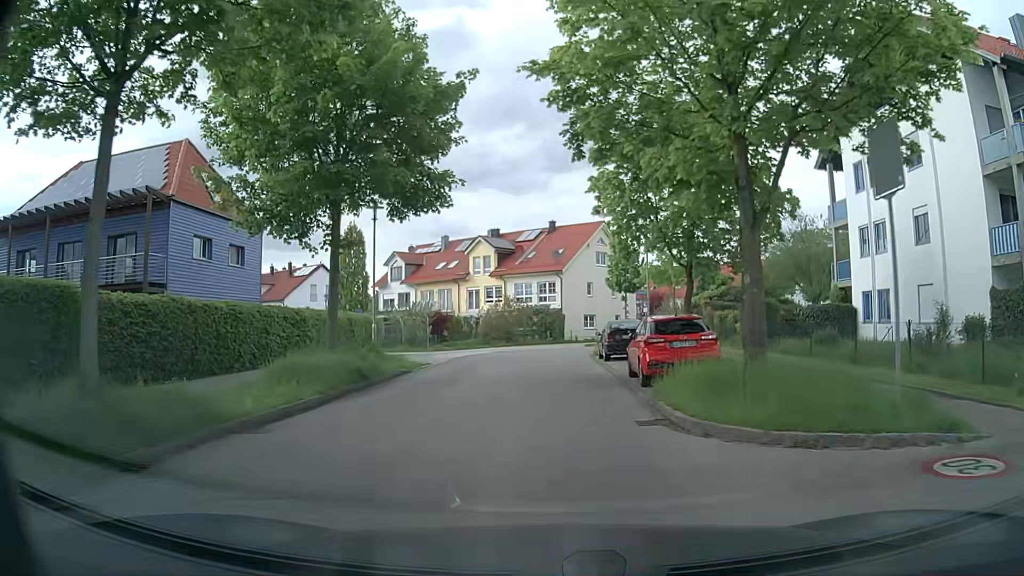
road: residential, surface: asphalt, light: Day
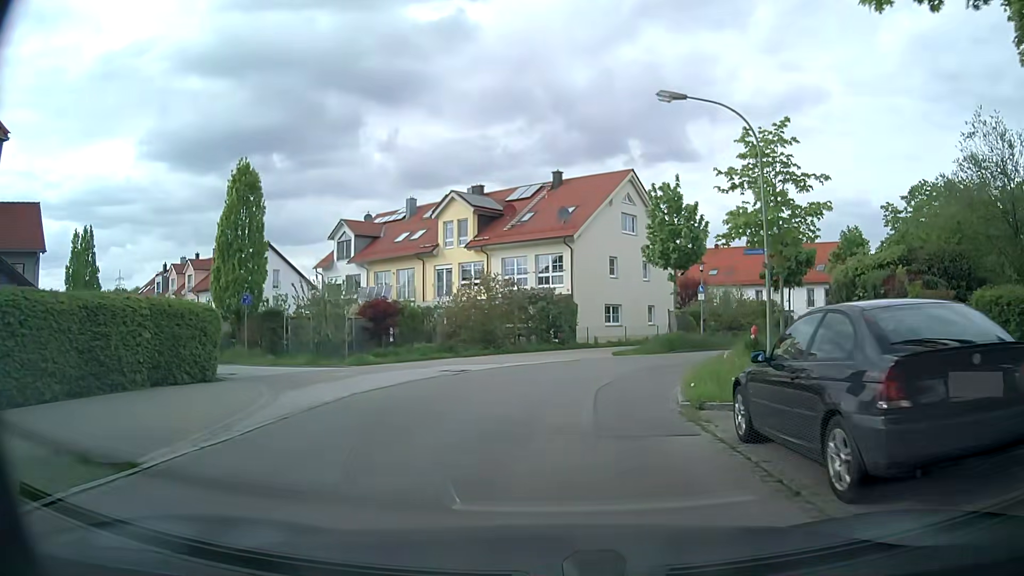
(-0.4, +19.5) m; -1°
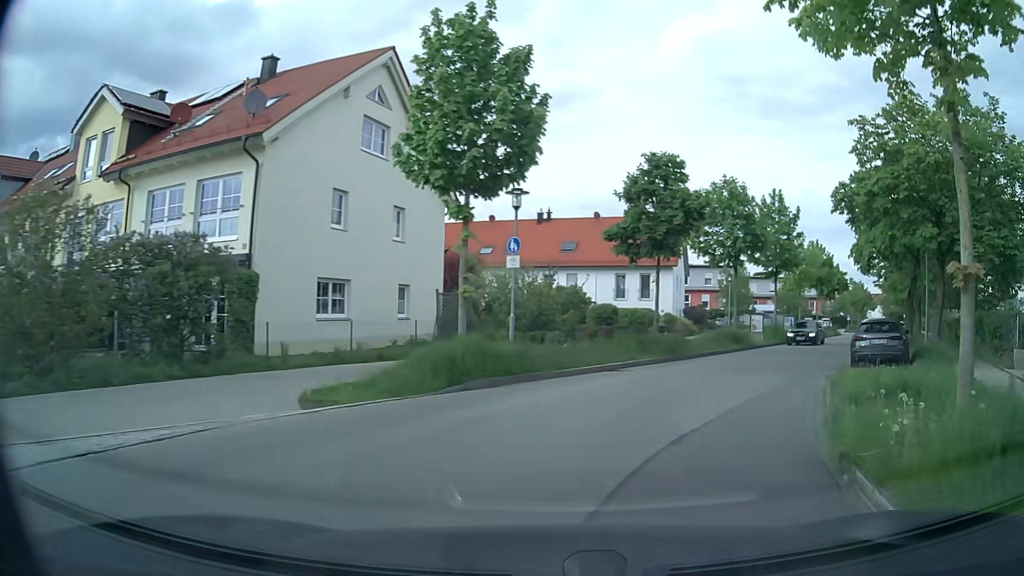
(+2.0, +18.9) m; +20°
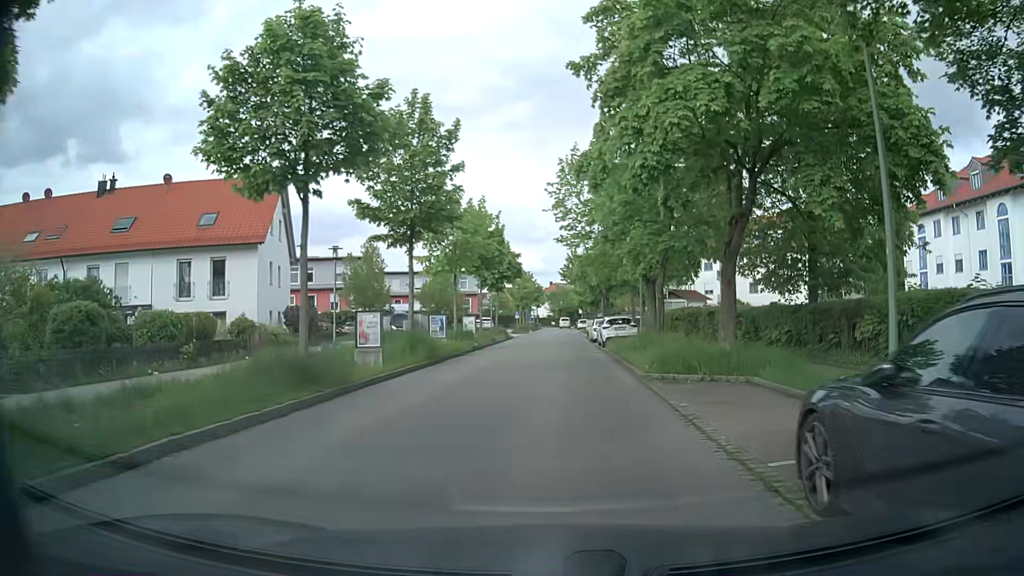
(+6.1, +18.7) m; +30°
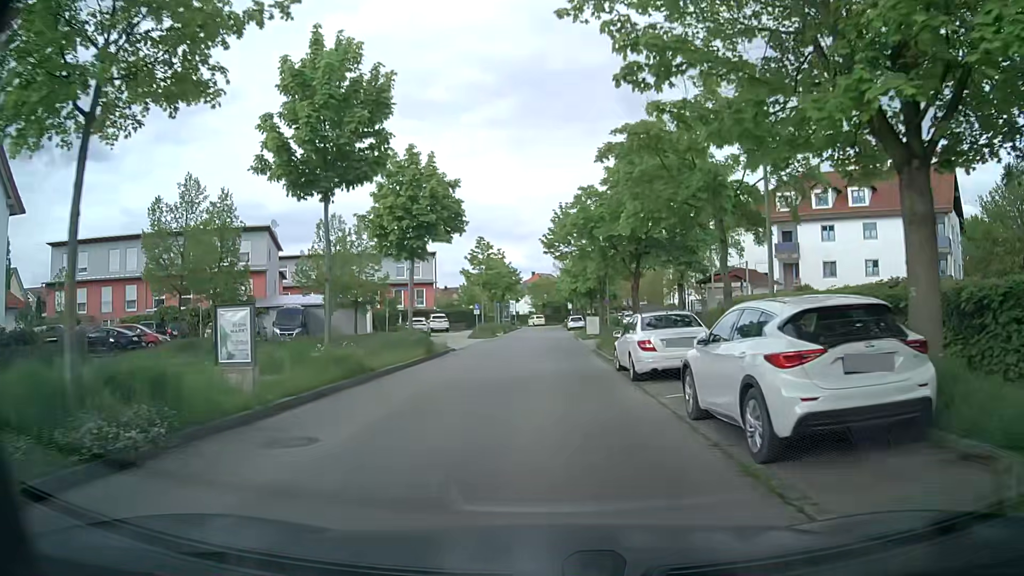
(+0.5, +27.1) m; +1°
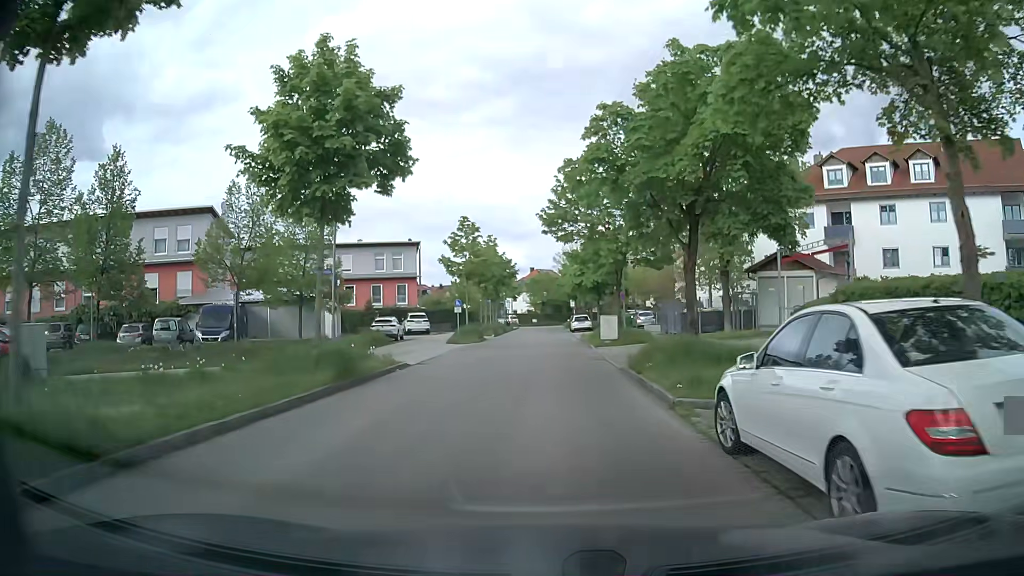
(0.0, +10.5) m; 0°
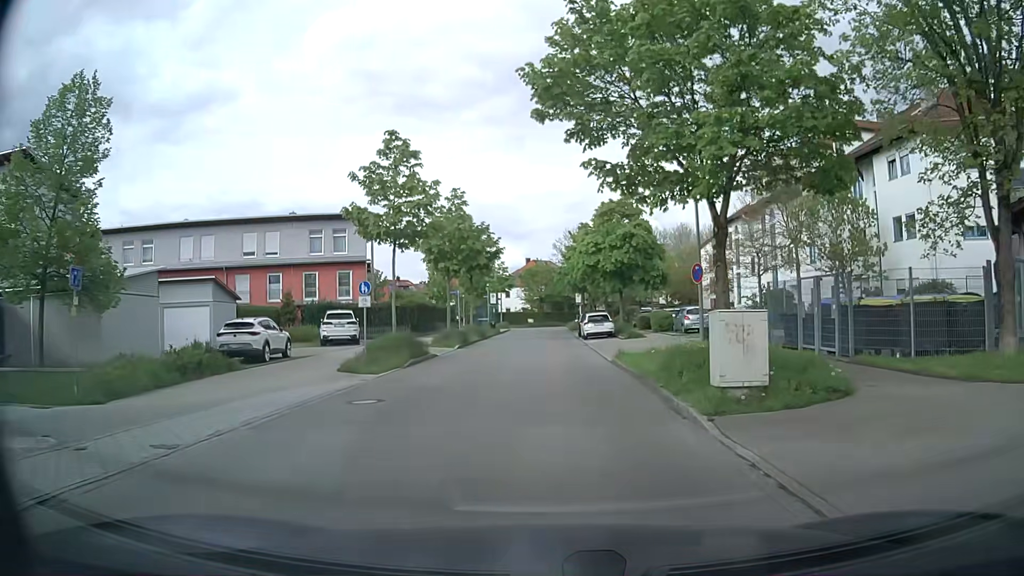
(-0.1, +20.3) m; 0°
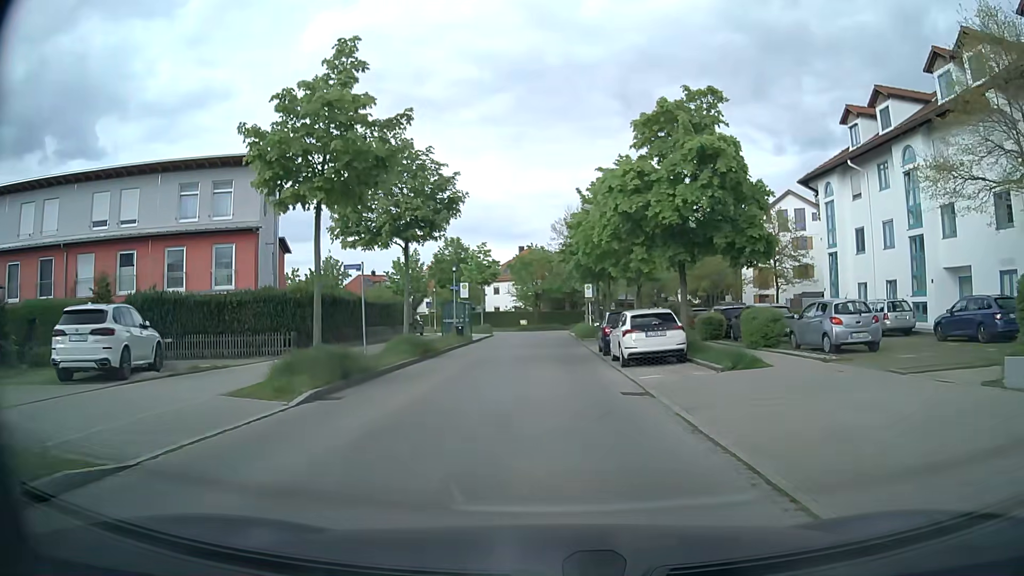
(0.0, +20.2) m; +1°
(0, +10) (0, +20) (0, +30) (-1, +40) (-1, +50) (-1, +60) (-5, +69) (-12, +76) (-19, +83) (-27, +89) m
